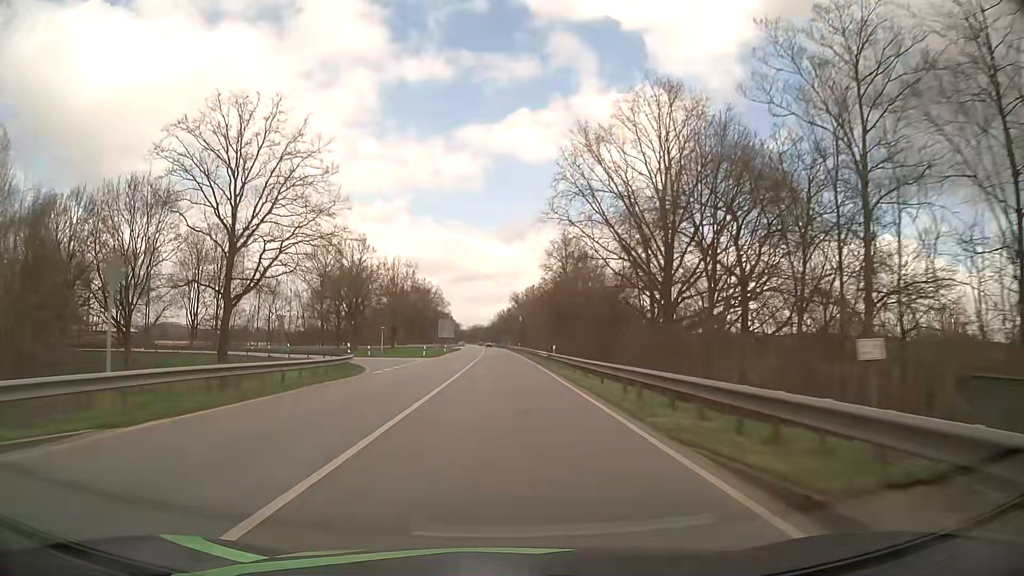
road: primary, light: Day
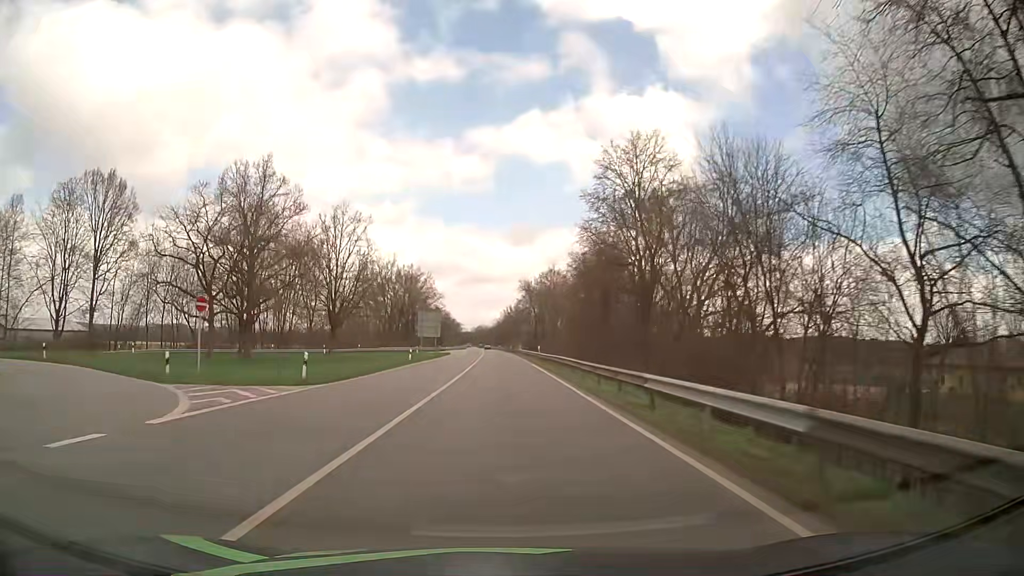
(-0.3, +39.3) m; 0°
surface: asphalt
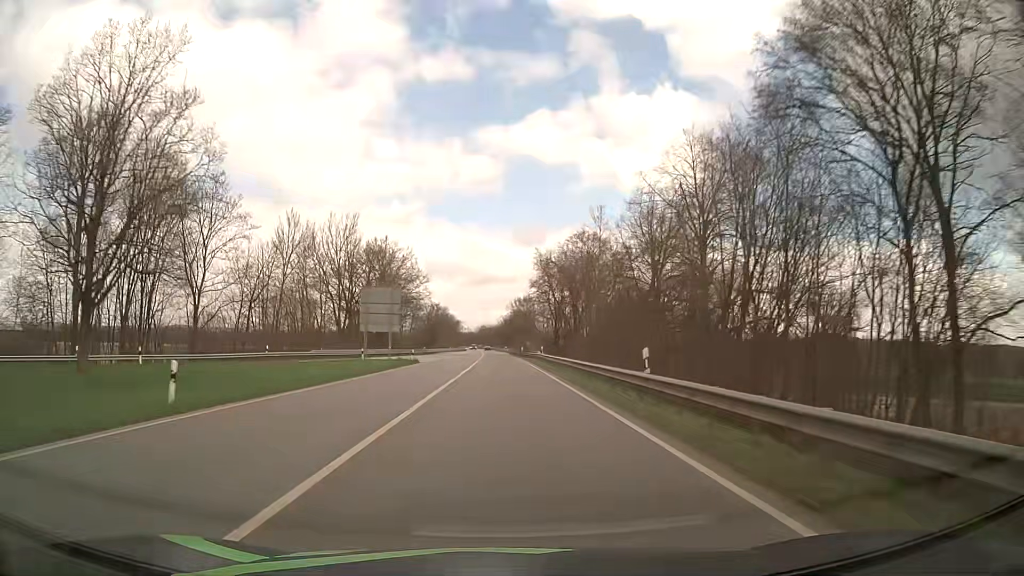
(-0.4, +39.9) m; -1°
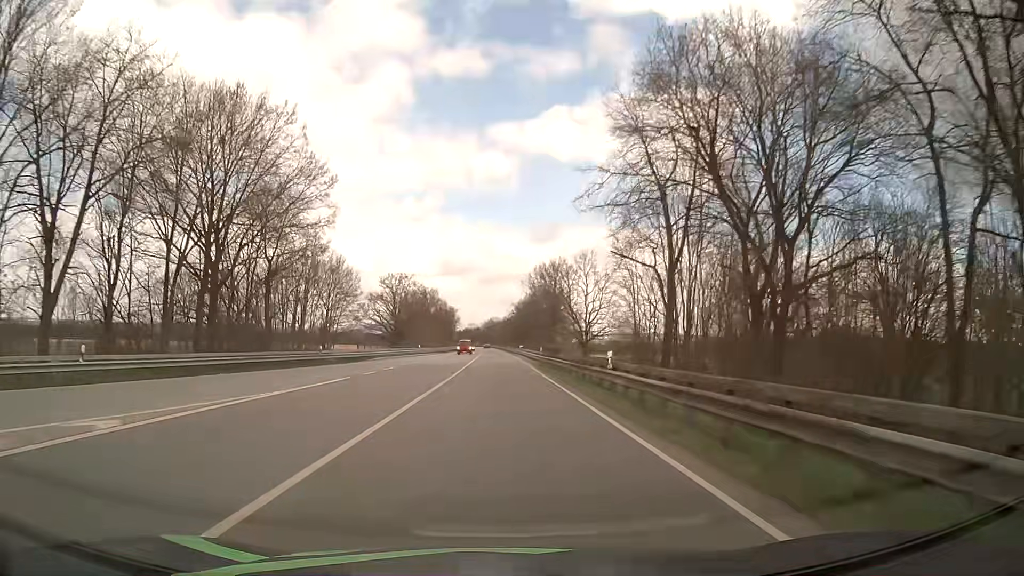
(-0.5, +67.7) m; -1°
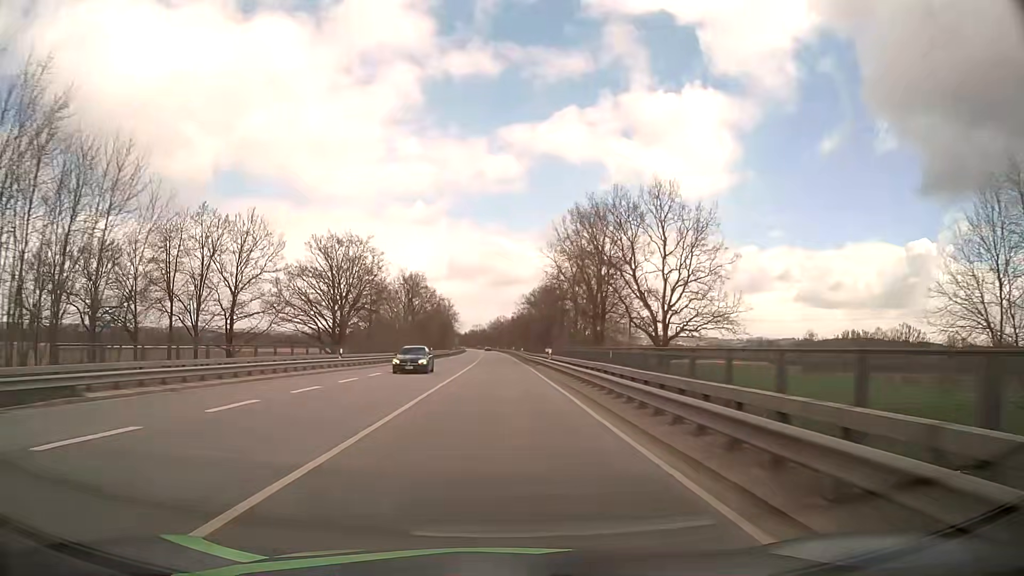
(-0.3, +41.3) m; -1°
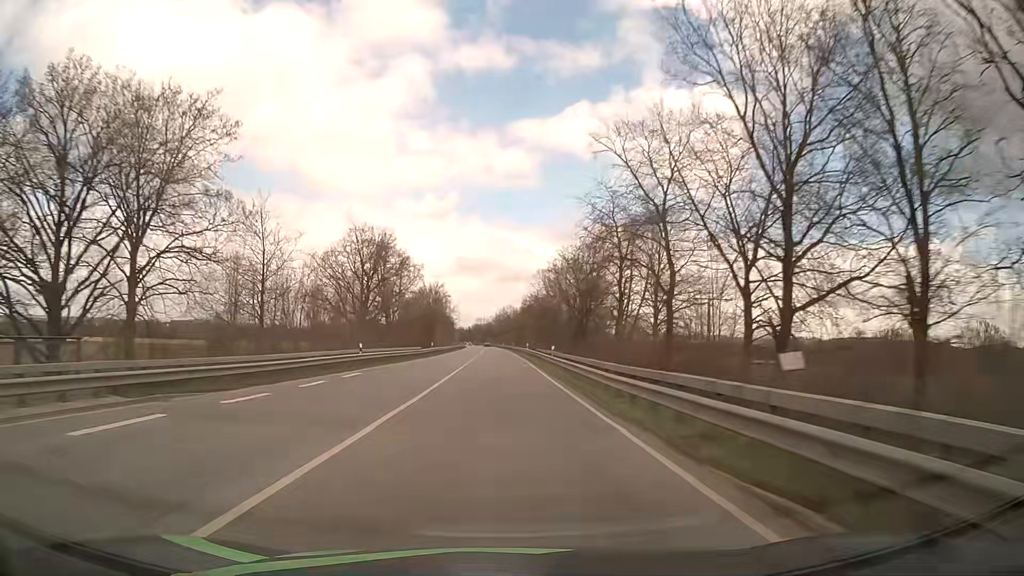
(-0.4, +41.8) m; -1°
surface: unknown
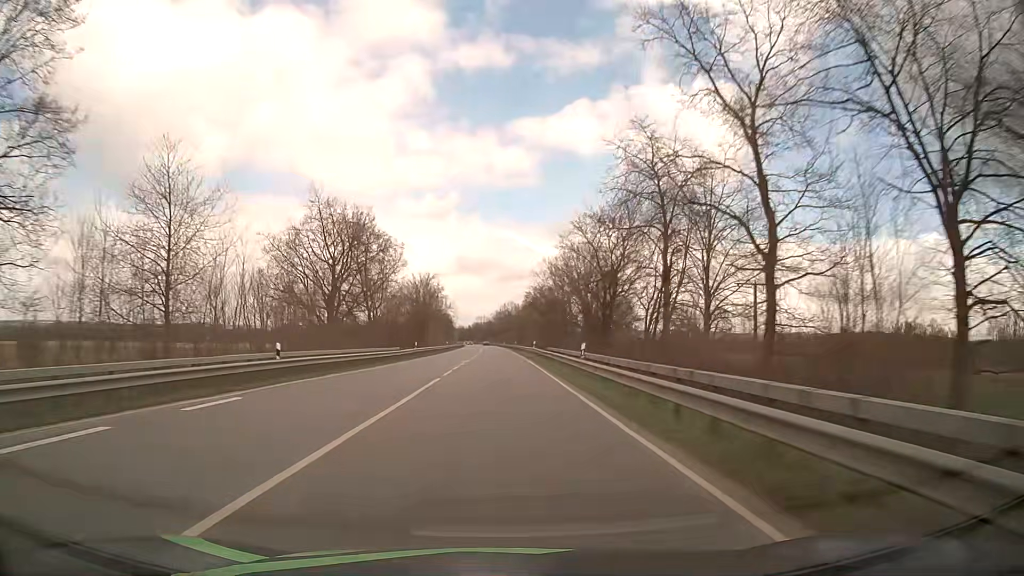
(0.0, +14.0) m; 0°
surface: asphalt
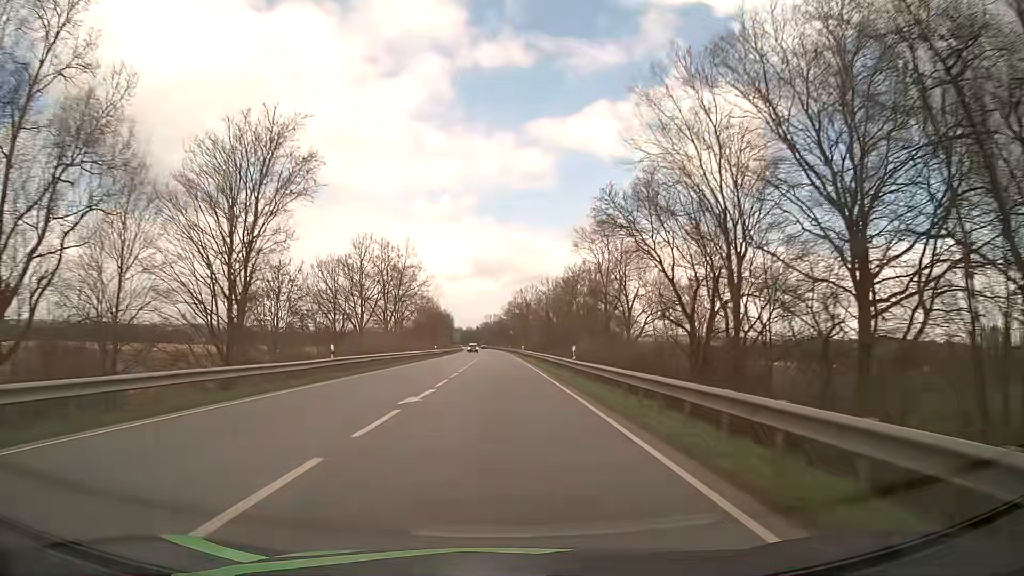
(-0.9, +70.9) m; -1°
(0, +10) (0, +20) (0, +30) (0, +40) (0, +50) (0, +60) (-1, +70) (-1, +80) (-1, +90) (-1, +100) m
